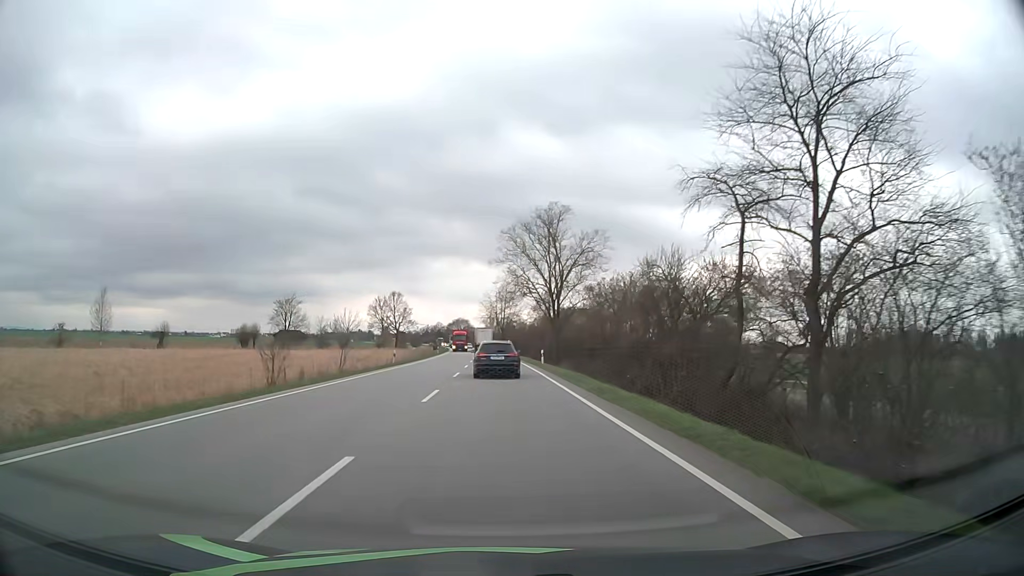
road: primary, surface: asphalt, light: Day
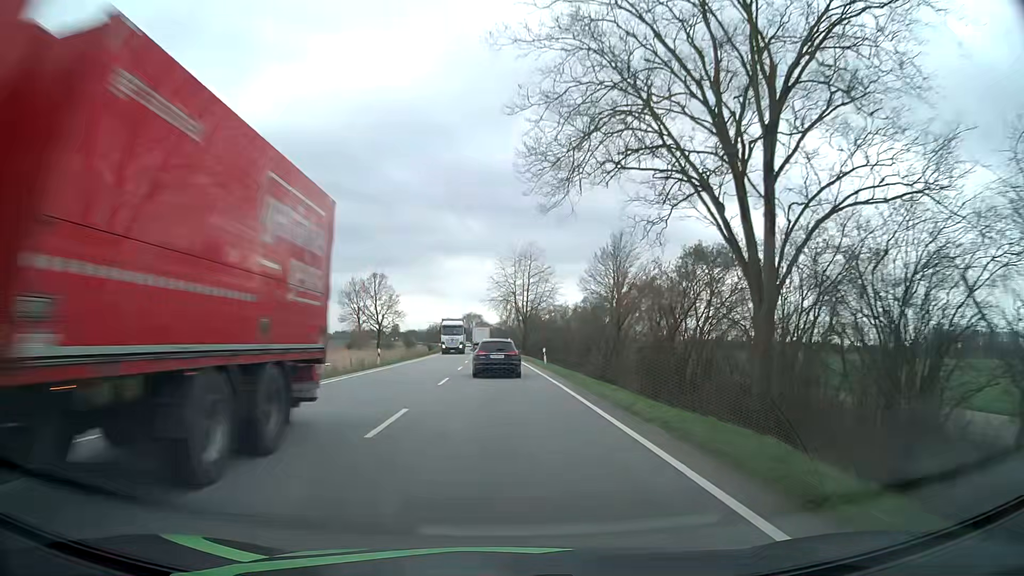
(-0.7, +54.1) m; -1°
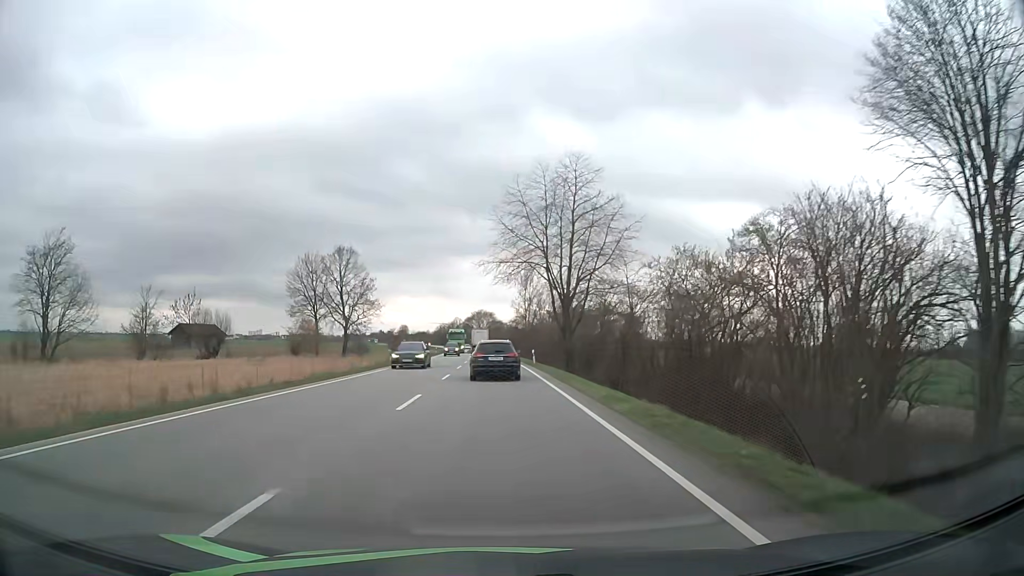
(-0.7, +43.3) m; -1°
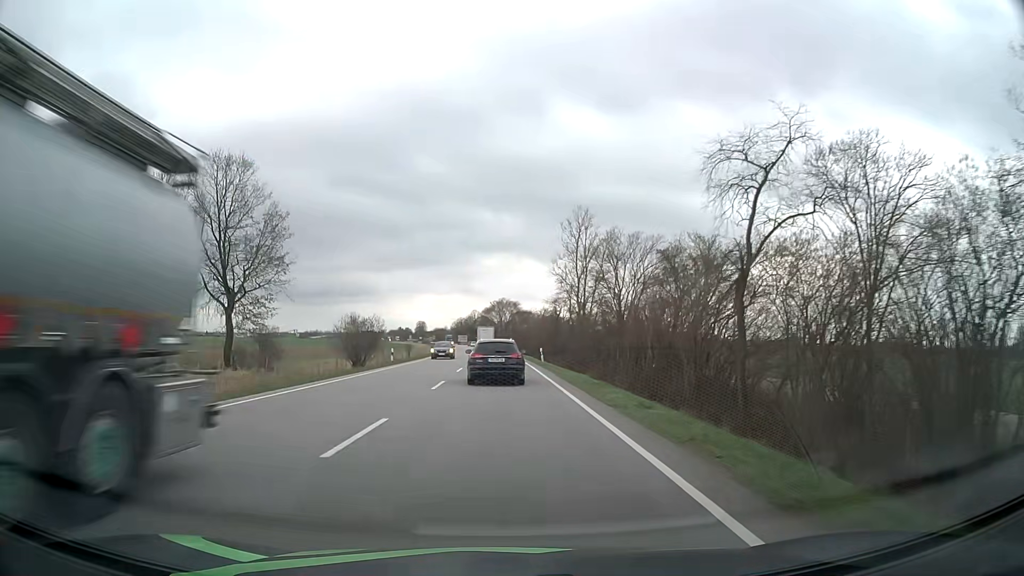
(-0.9, +53.5) m; -2°
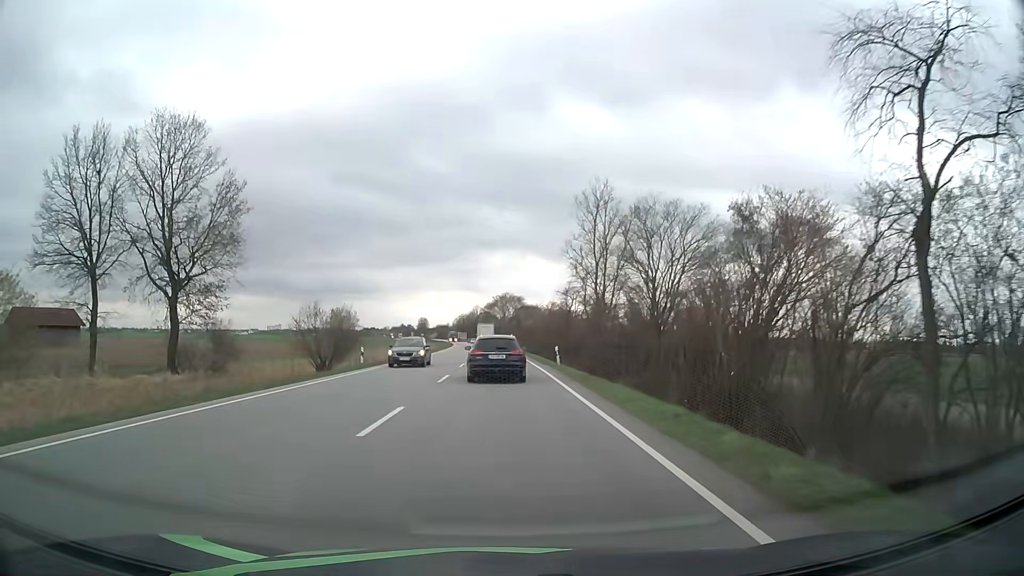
(-0.1, +10.4) m; 0°
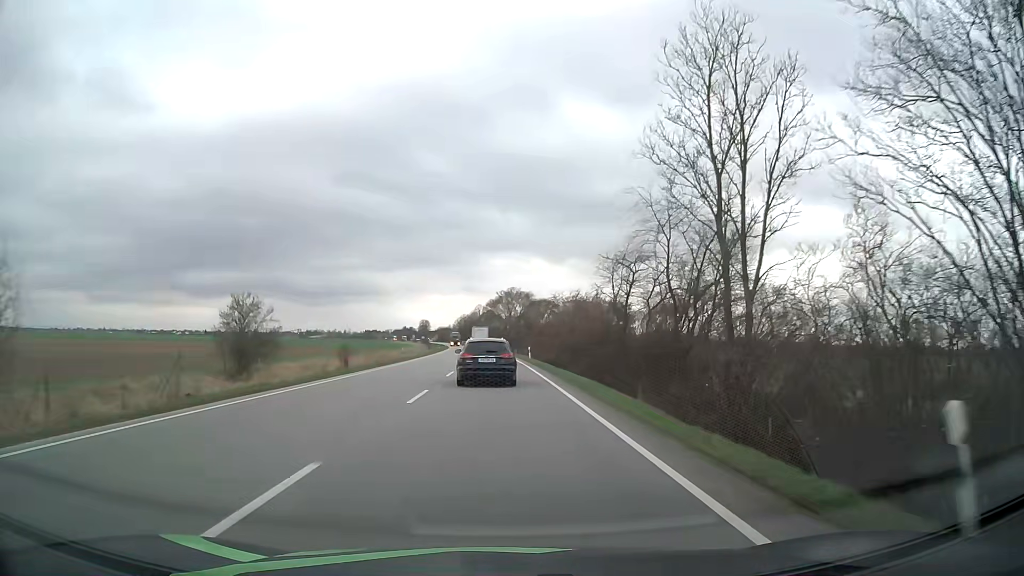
(-0.2, +29.8) m; -1°
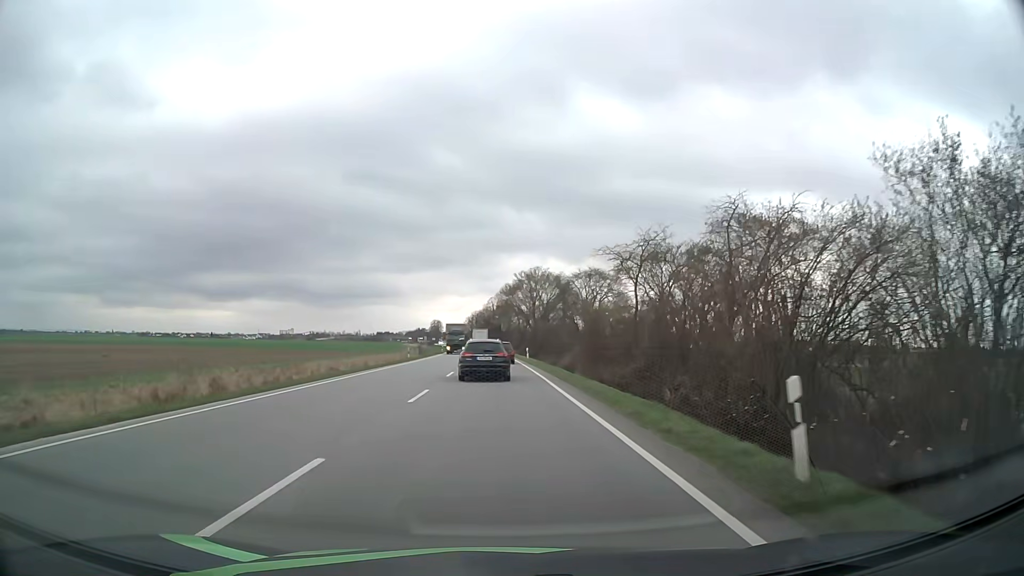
(-0.5, +47.2) m; -2°
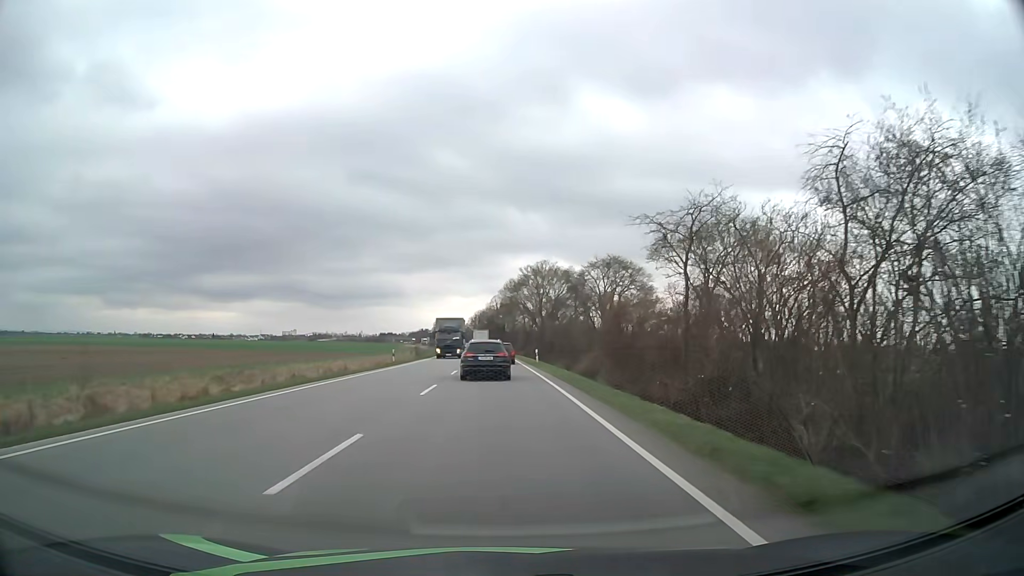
(0.0, +9.6) m; 0°
(0, +10) (0, +20) (0, +30) (-1, +40) (-1, +50) (-1, +60) (-1, +70) (-2, +80) (-2, +90) (-3, +100) m
